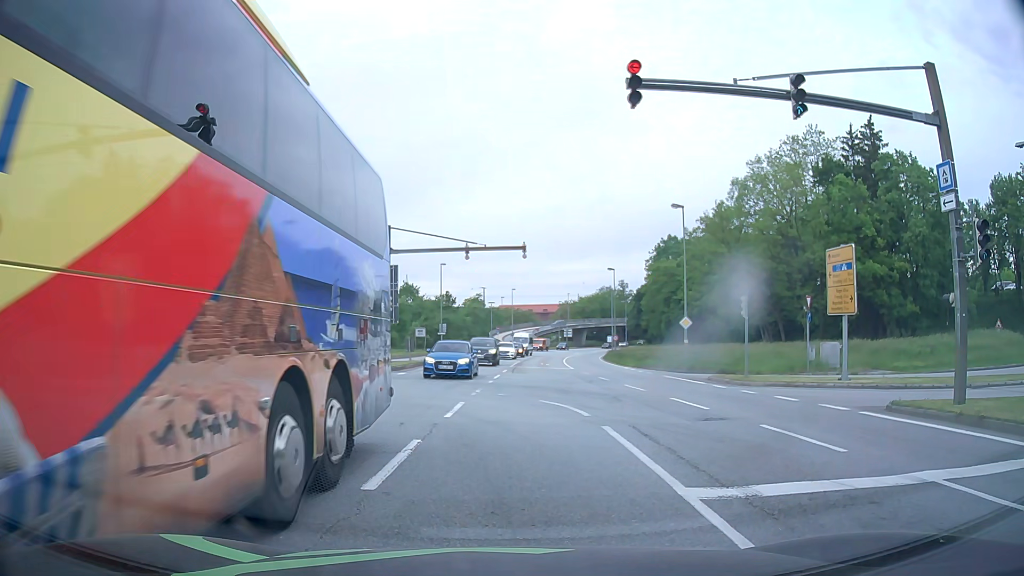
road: primary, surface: asphalt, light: Day
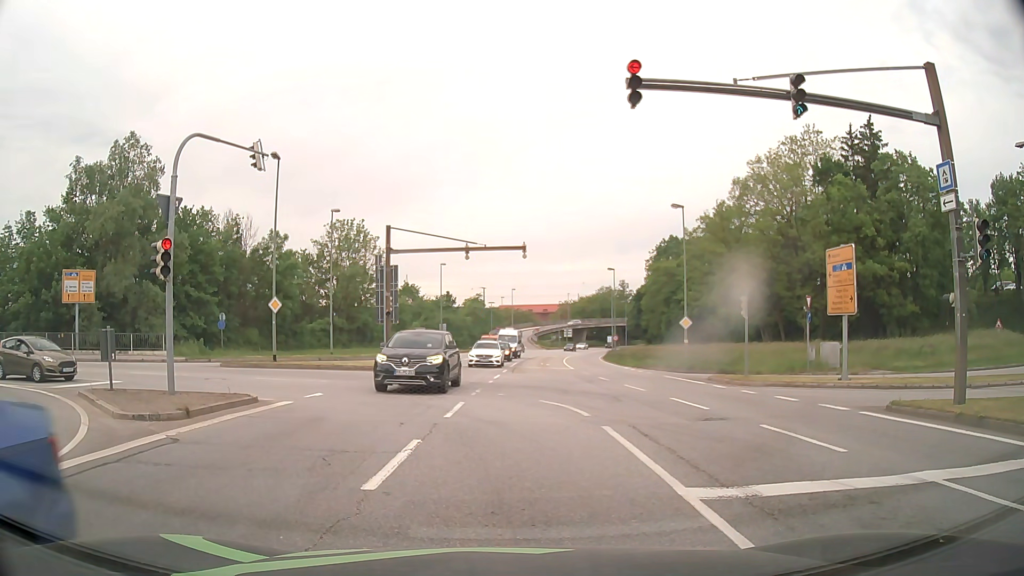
(0.0, 0.0) m; 0°
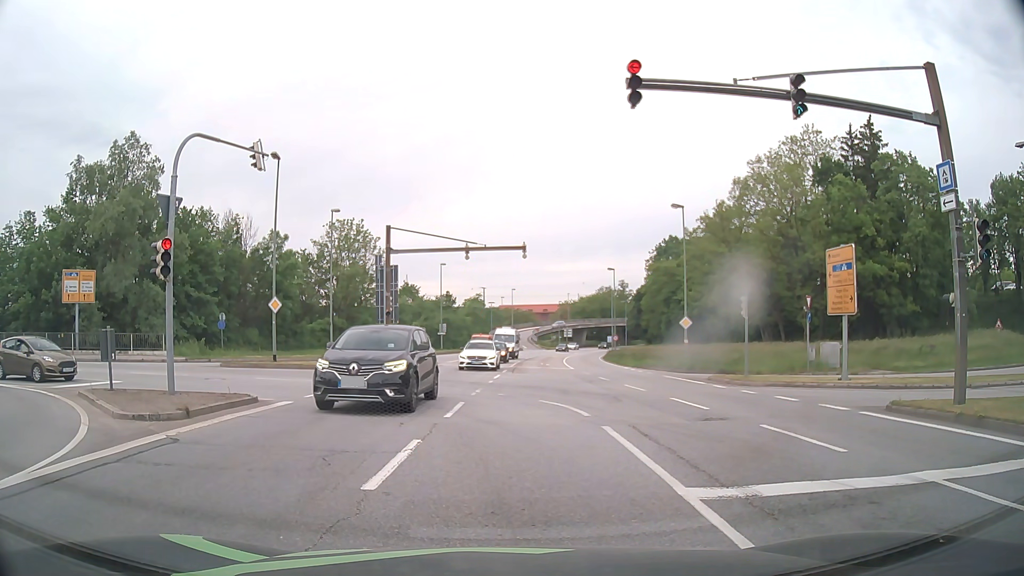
(0.0, 0.0) m; 0°
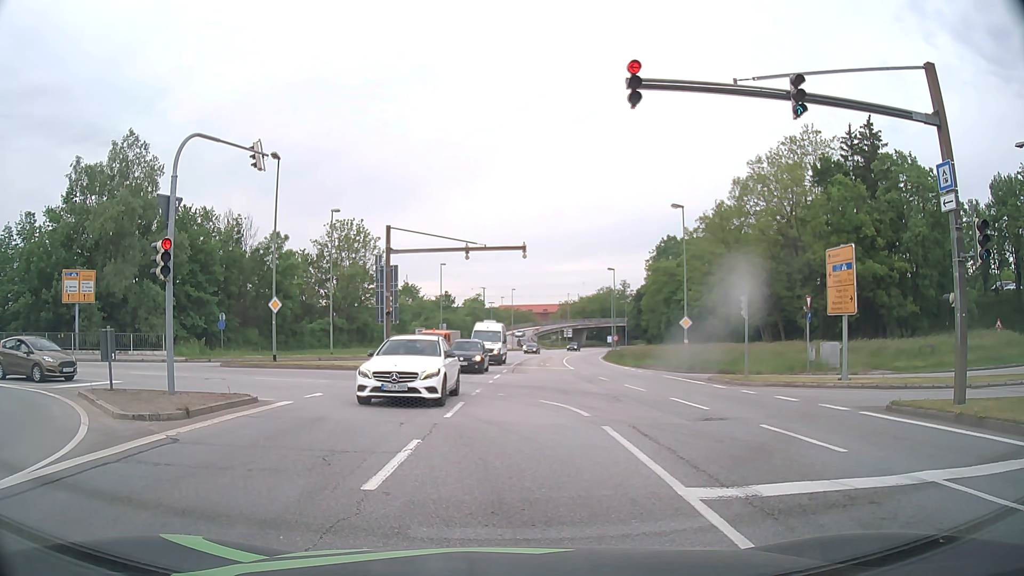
(0.0, 0.0) m; 0°
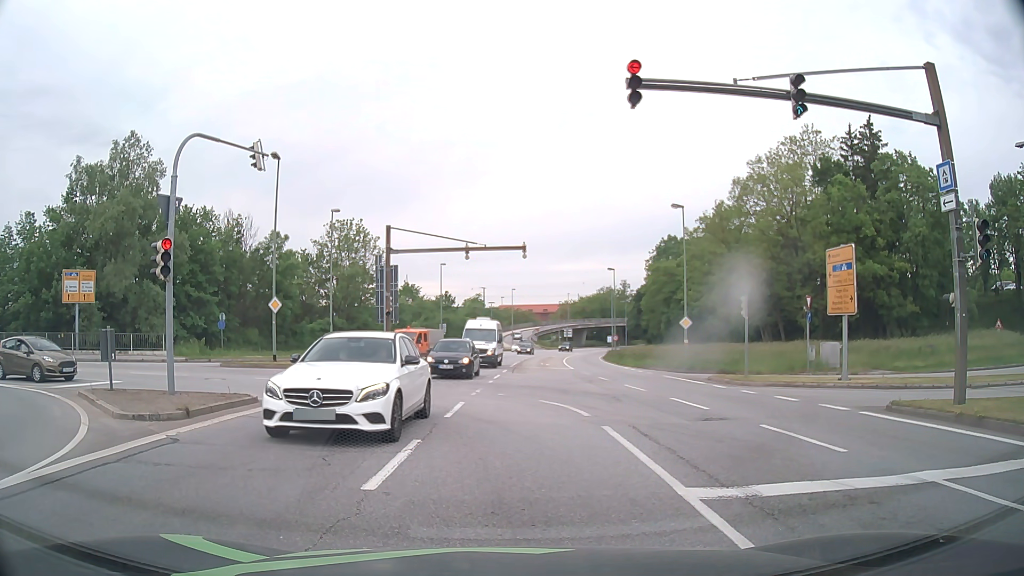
(0.0, 0.0) m; 0°
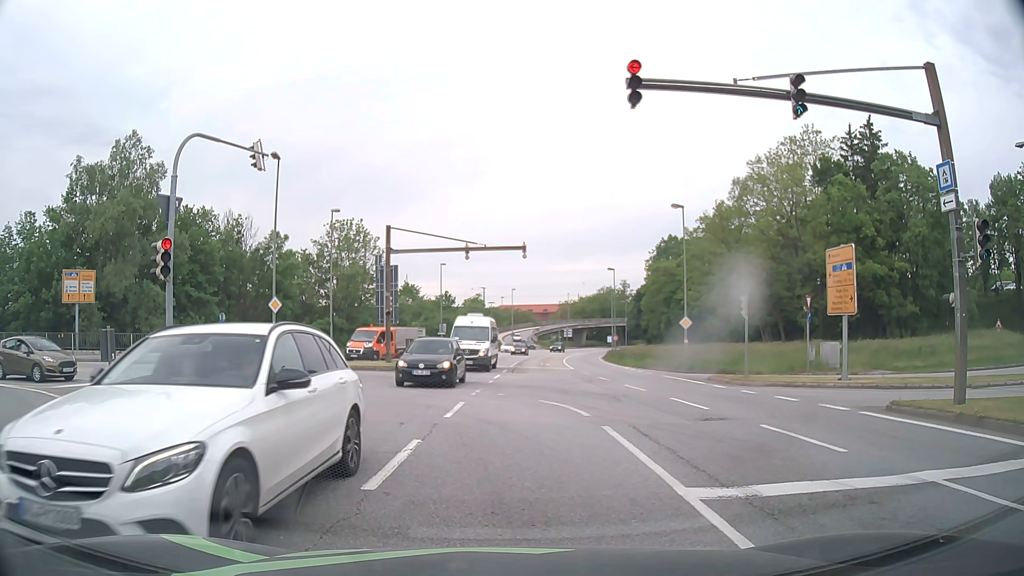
(0.0, 0.0) m; 0°
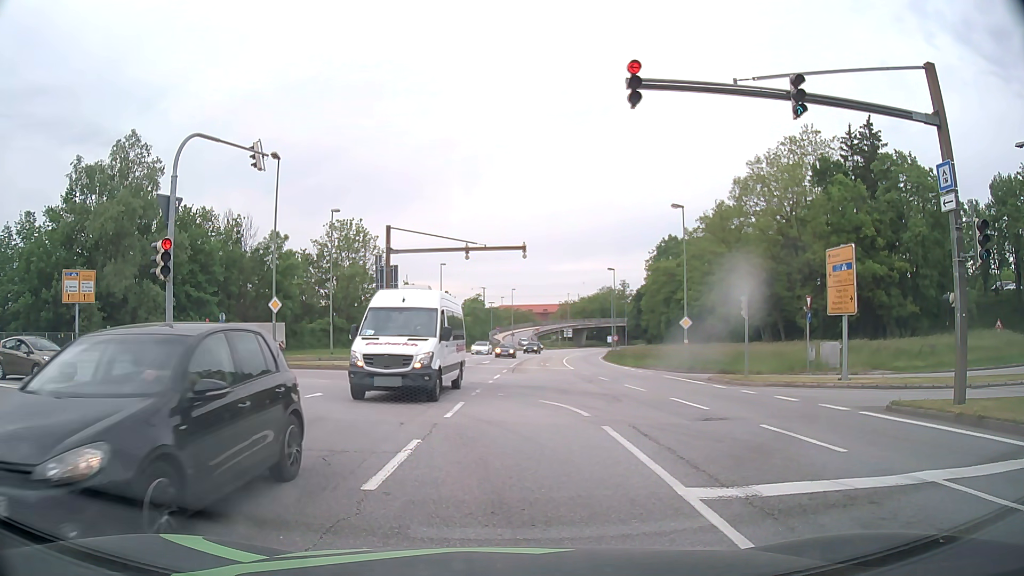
(0.0, 0.0) m; 0°
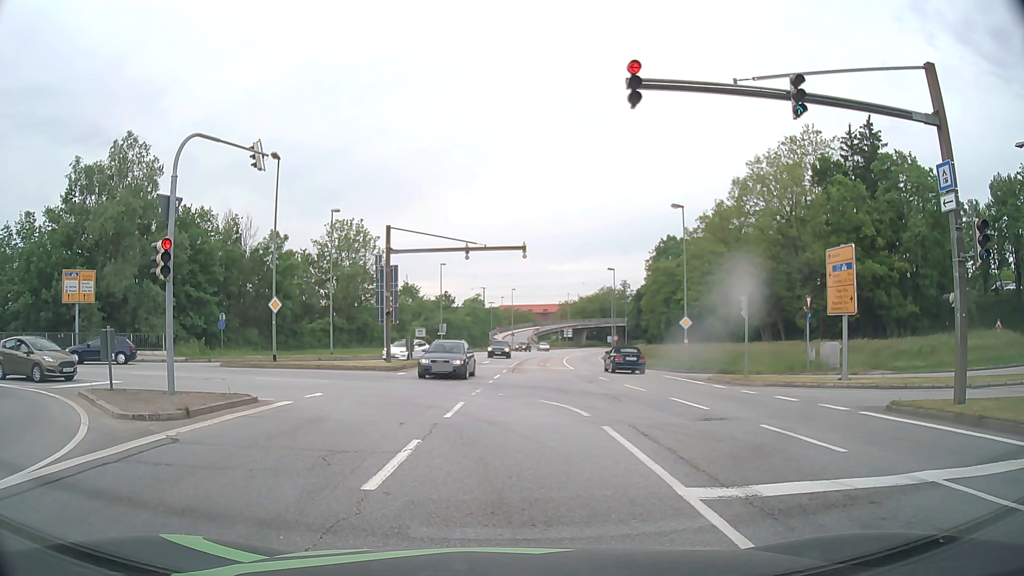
(0.0, 0.0) m; 0°
(-1, +10) (-5, +19) (-14, +23) (-24, +25) (-34, +26) (-44, +28) (-54, +30) (-63, +32) (-73, +33) (-83, +35) m
